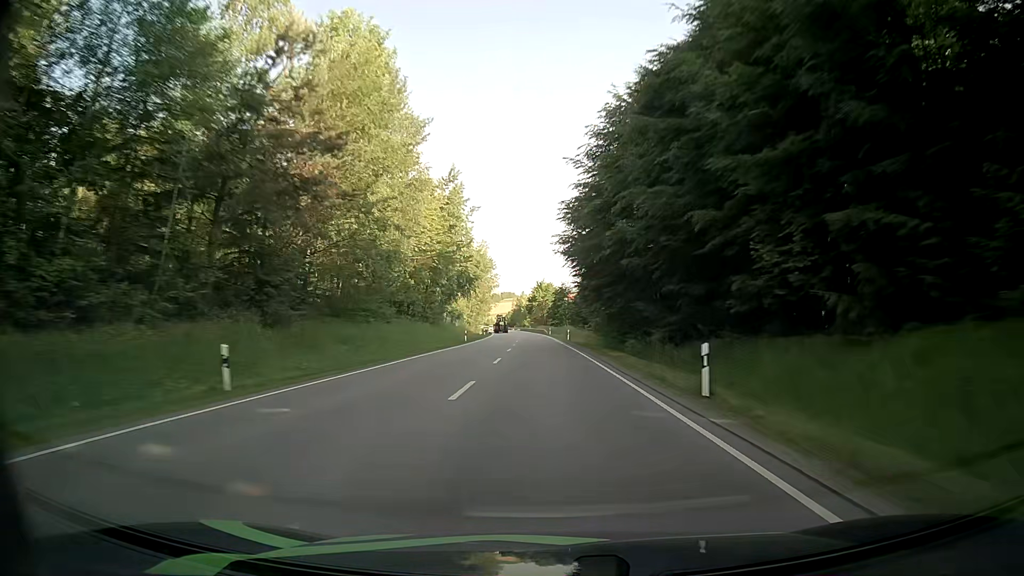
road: primary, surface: asphalt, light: Day
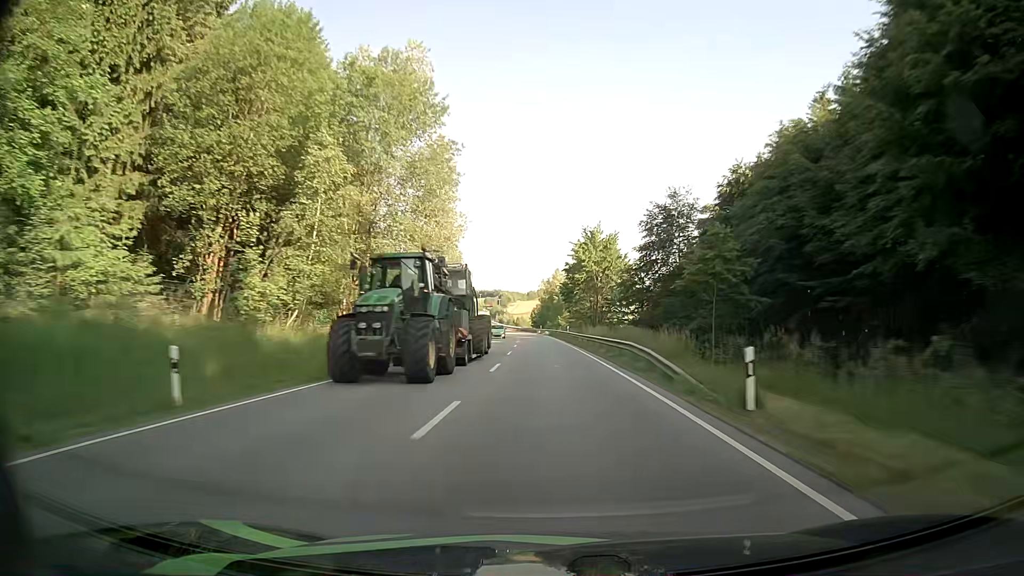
(-2.6, +87.1) m; -4°
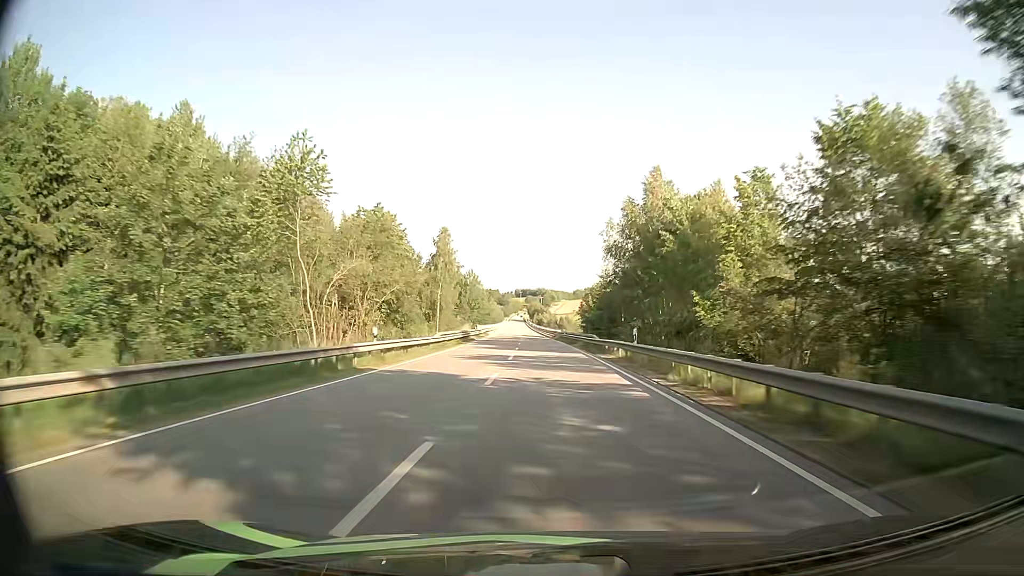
(-2.6, +87.0) m; -4°
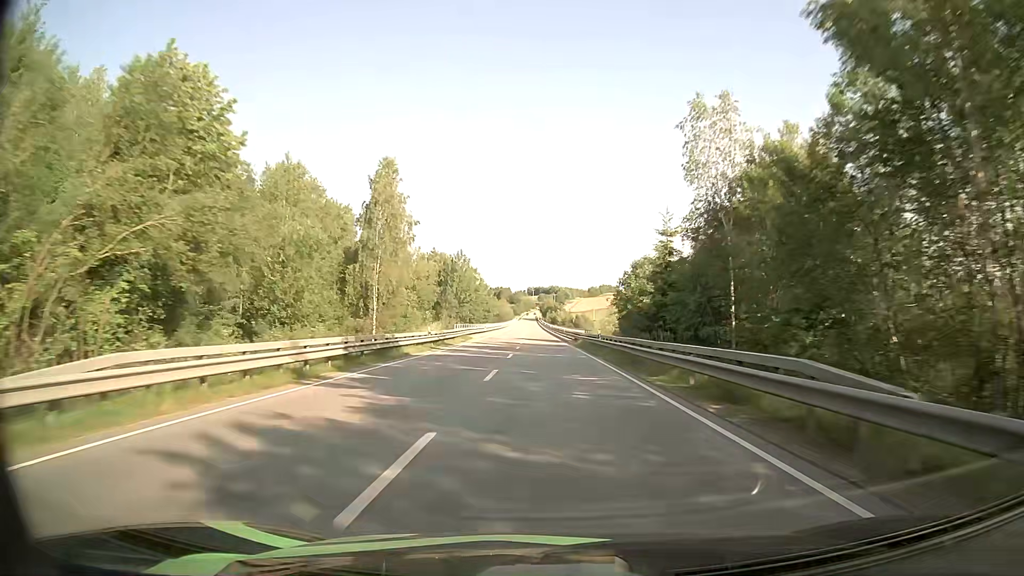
(-0.3, +34.8) m; -1°
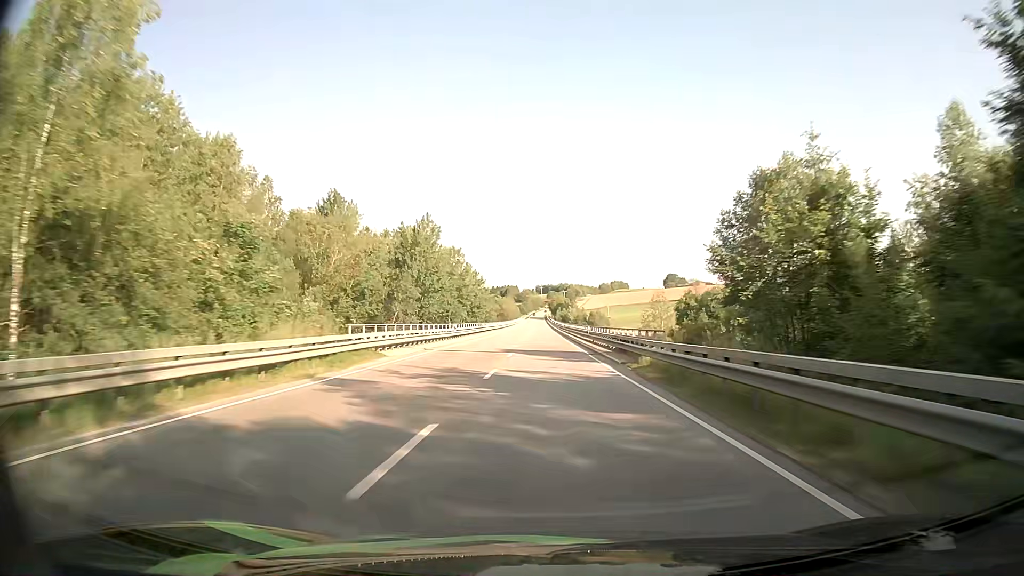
(-0.3, +34.9) m; -1°
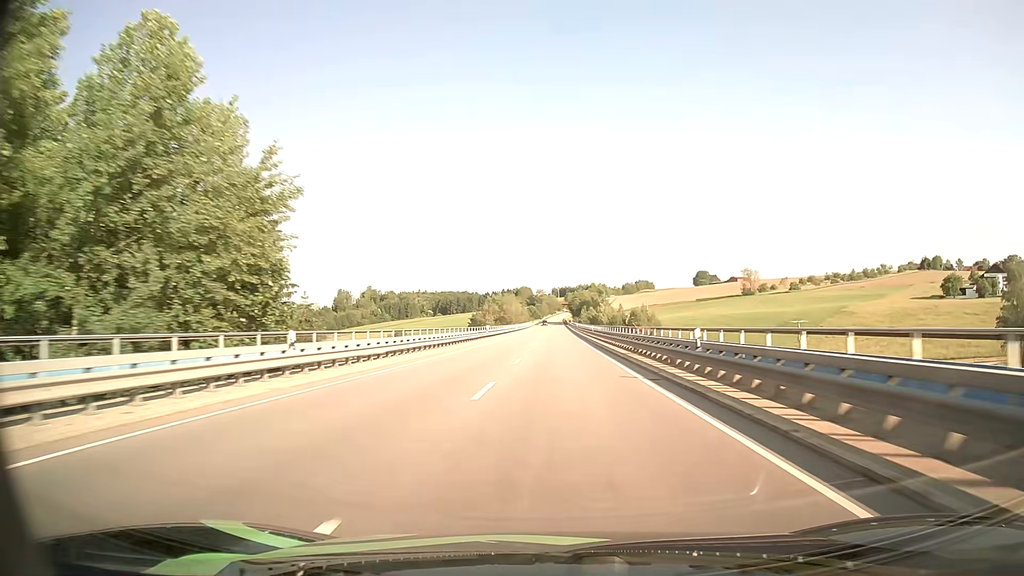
(-0.8, +87.1) m; -1°
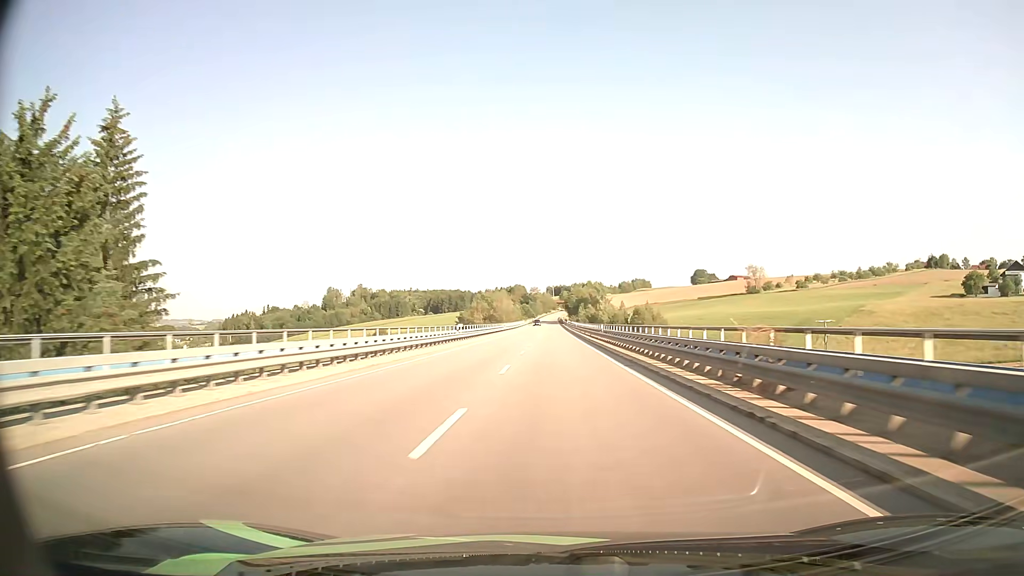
(0.0, +17.4) m; 0°
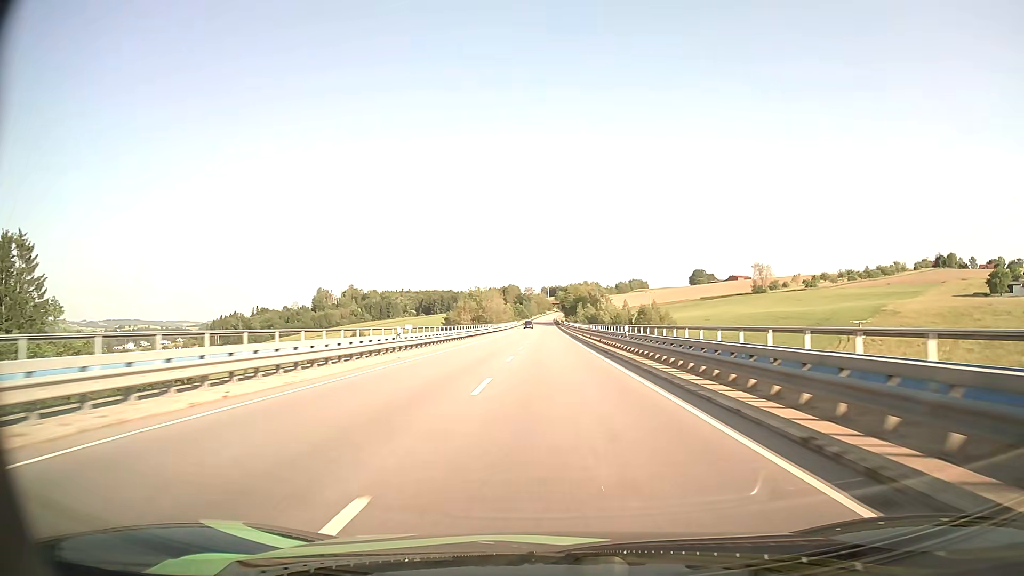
(+0.1, +17.4) m; 0°
(0, +10) (0, +20) (0, +30) (0, +40) (0, +50) (0, +60) (0, +70) (0, +80) (0, +90) (0, +100) m
